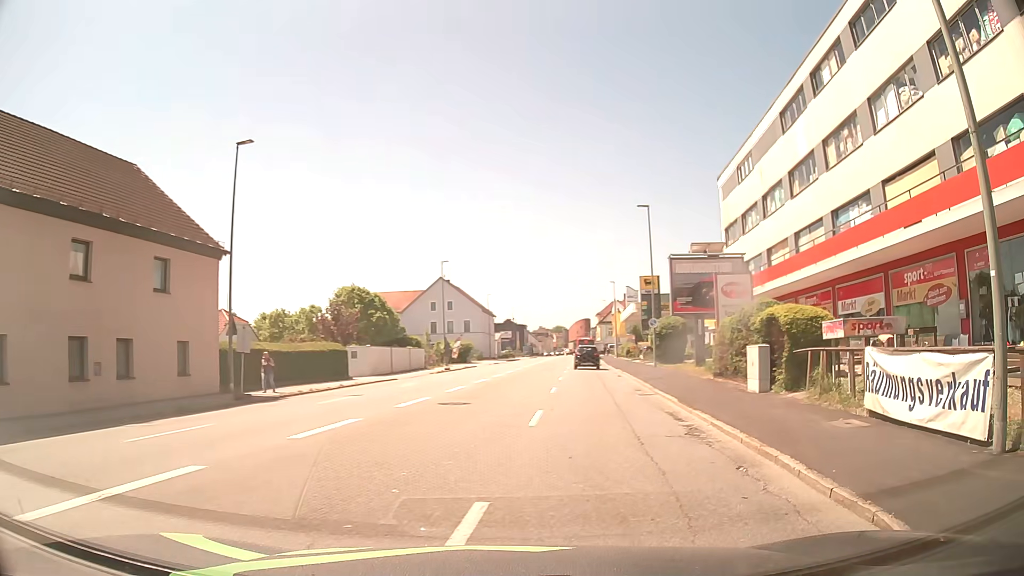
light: Day
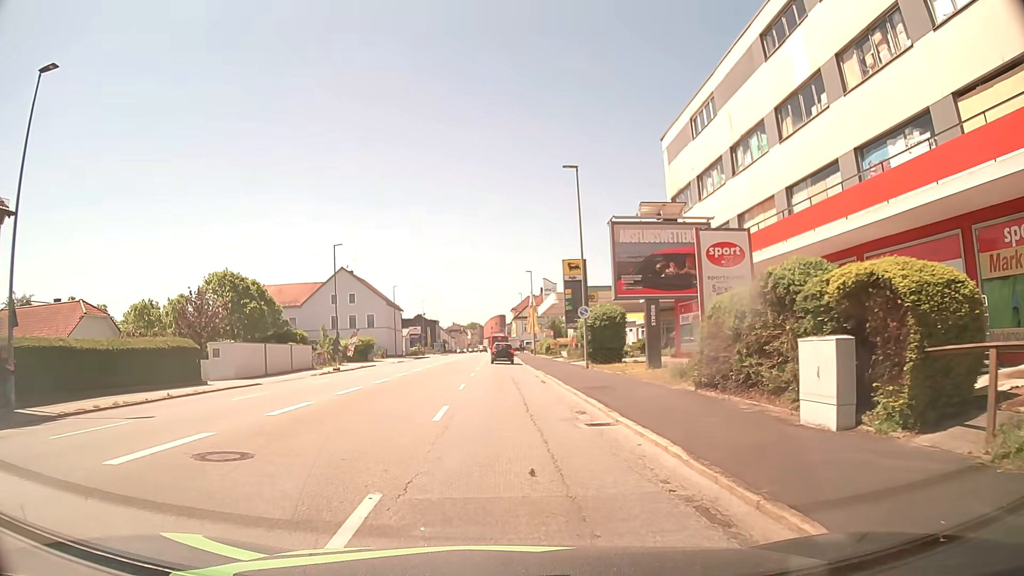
(+0.9, +9.1) m; +6°
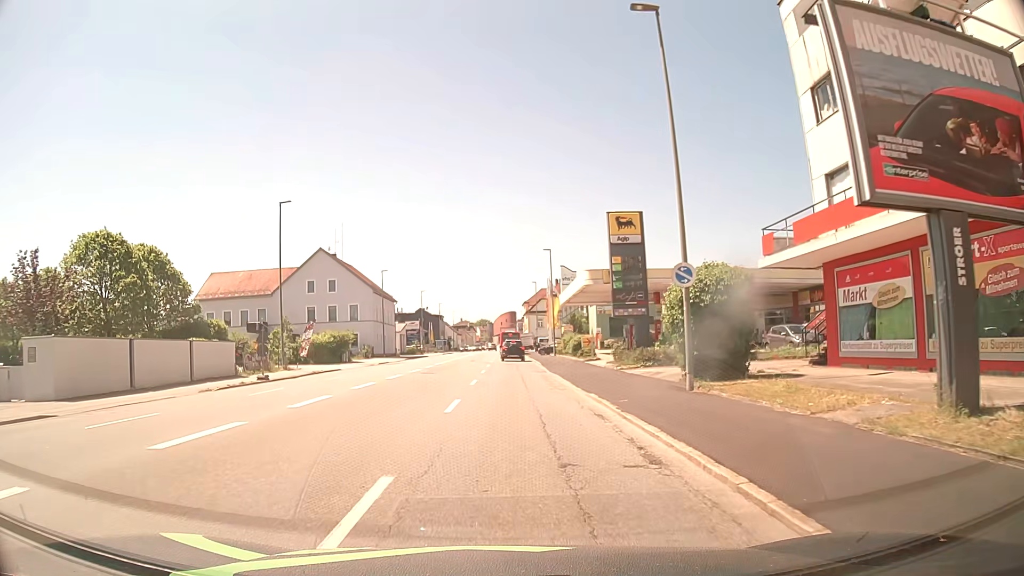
(0.0, +17.4) m; 0°
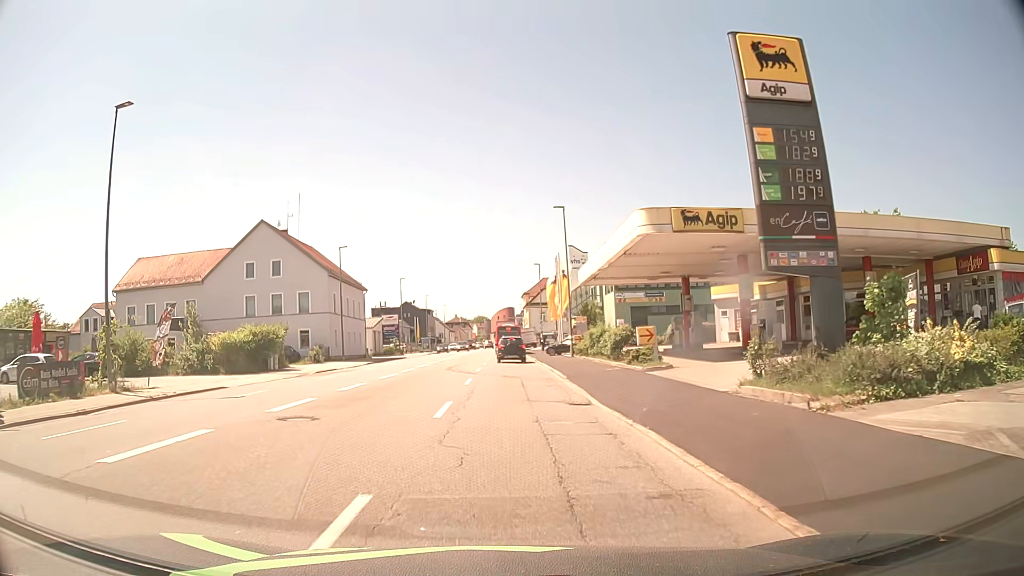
(+0.1, +19.2) m; 0°
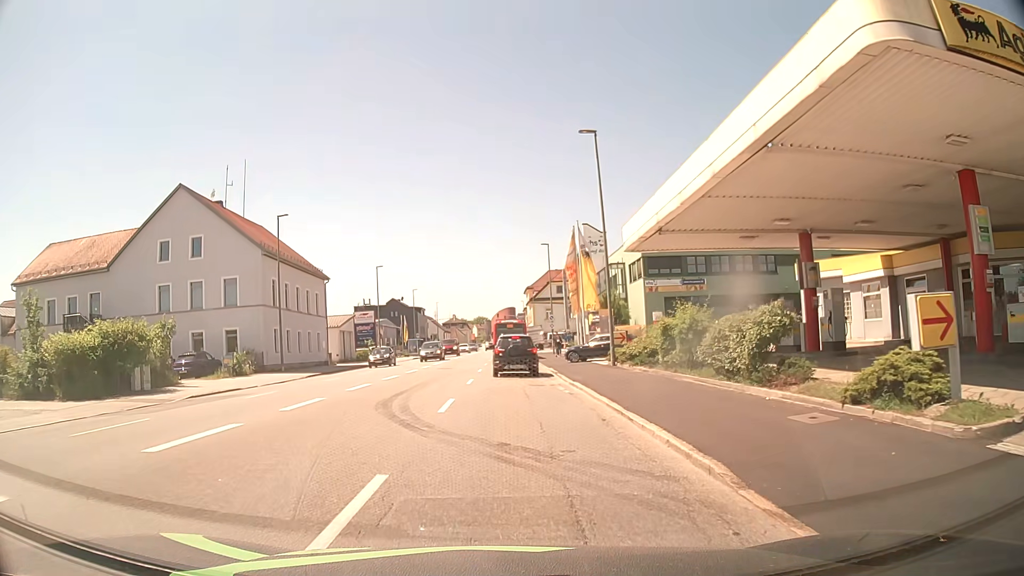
(0.0, +16.9) m; 0°
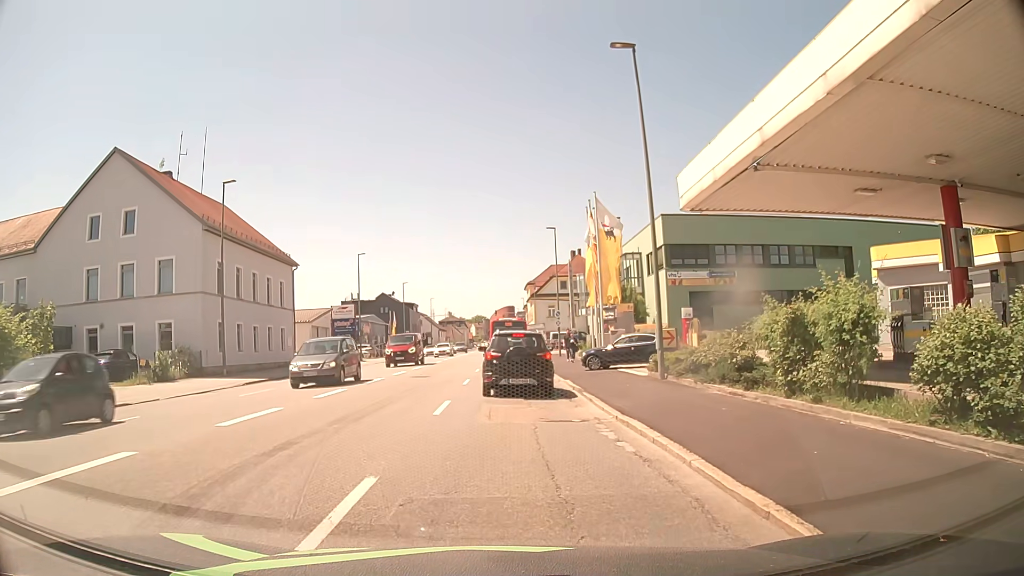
(0.0, +9.0) m; 0°
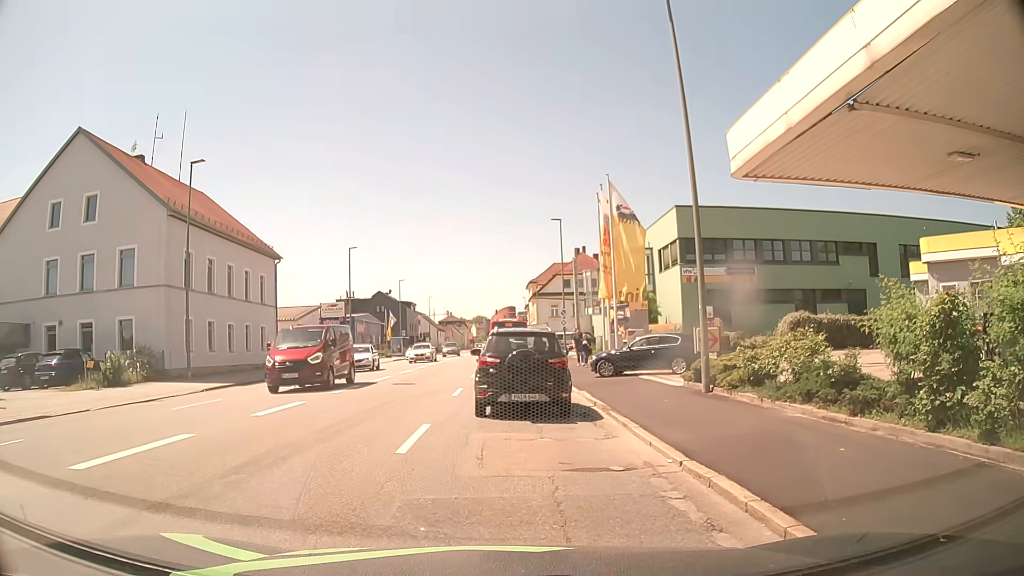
(0.0, +4.2) m; -1°
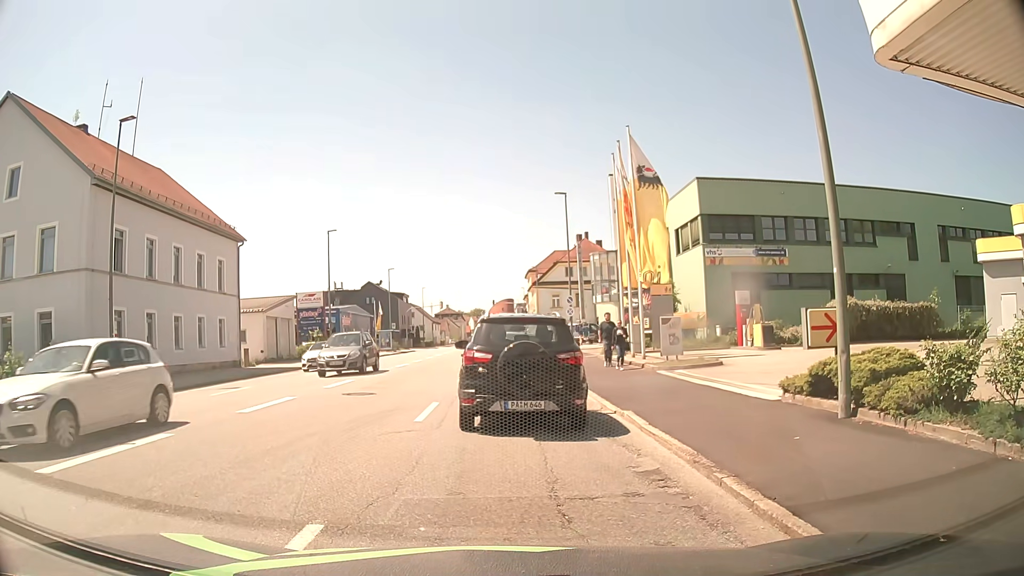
(+0.1, +6.4) m; +3°
